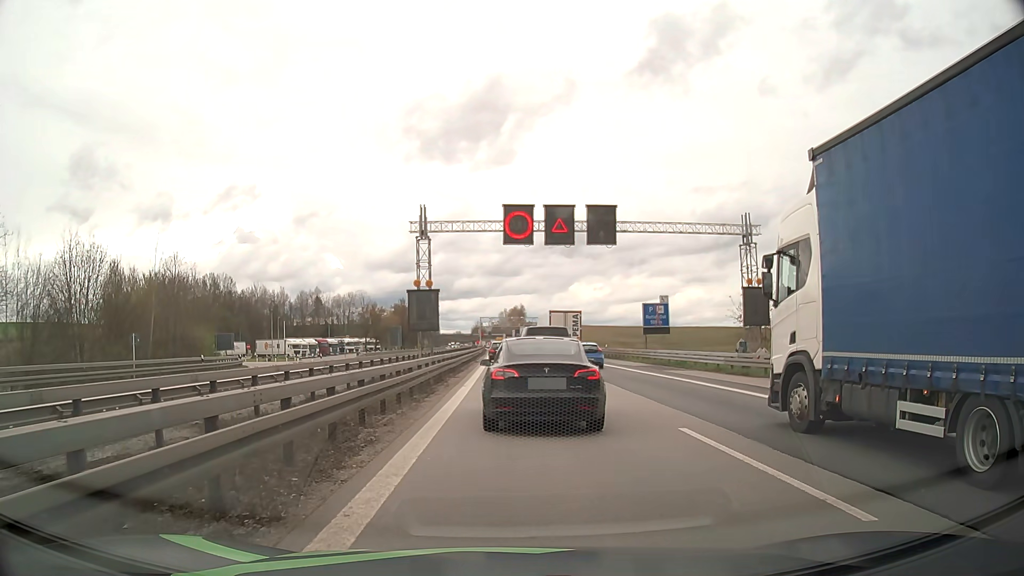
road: motorway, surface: asphalt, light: Day
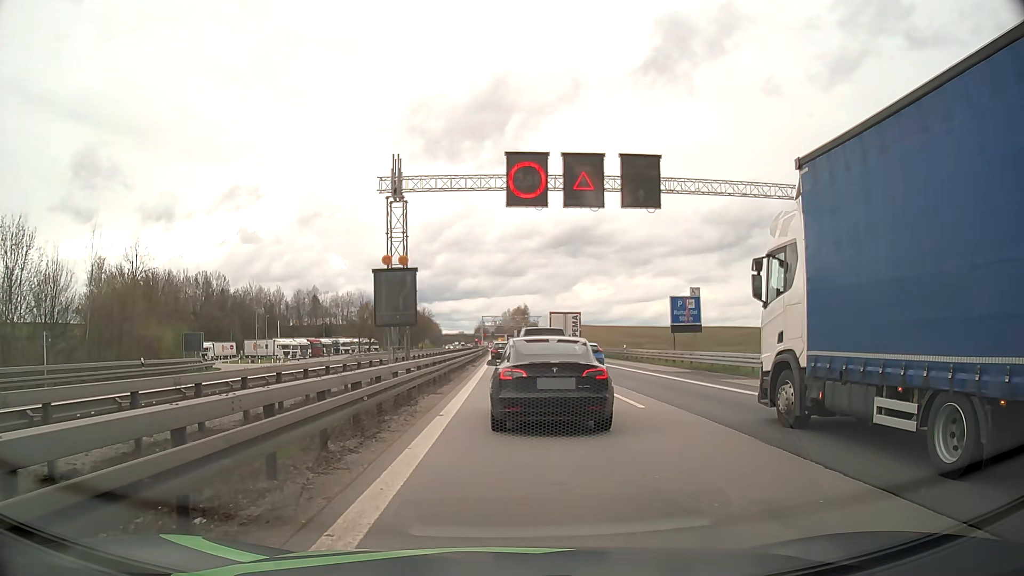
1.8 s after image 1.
(0.0, +8.7) m; 0°
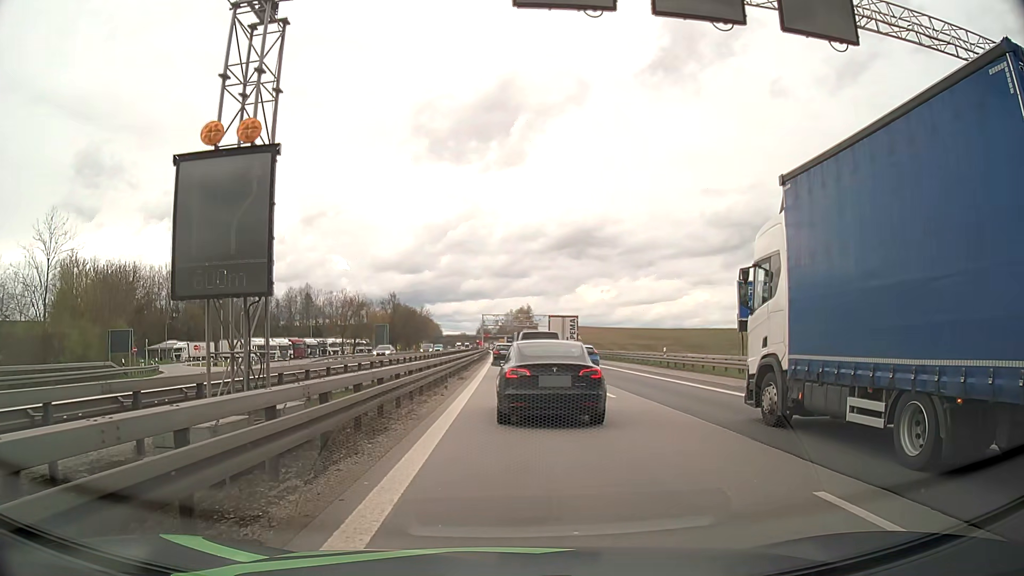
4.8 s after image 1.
(-0.1, +14.1) m; -1°
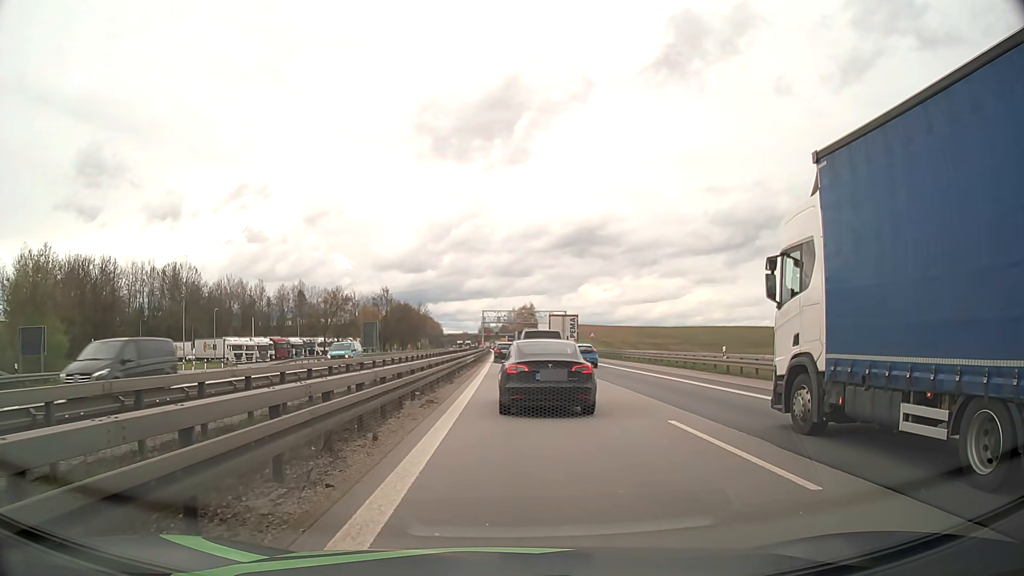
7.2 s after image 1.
(+0.1, +12.1) m; 0°
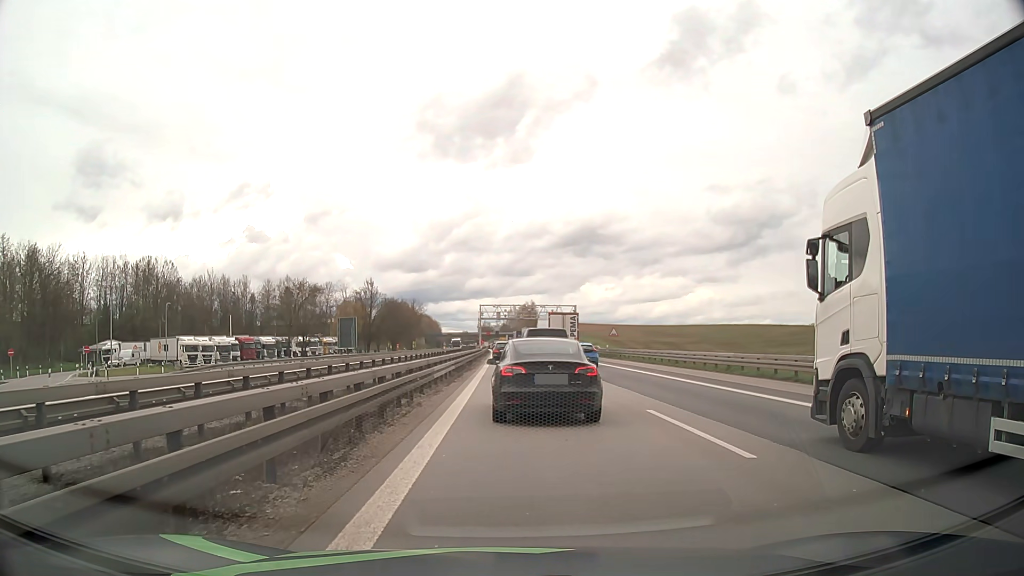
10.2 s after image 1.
(0.0, +16.3) m; 0°
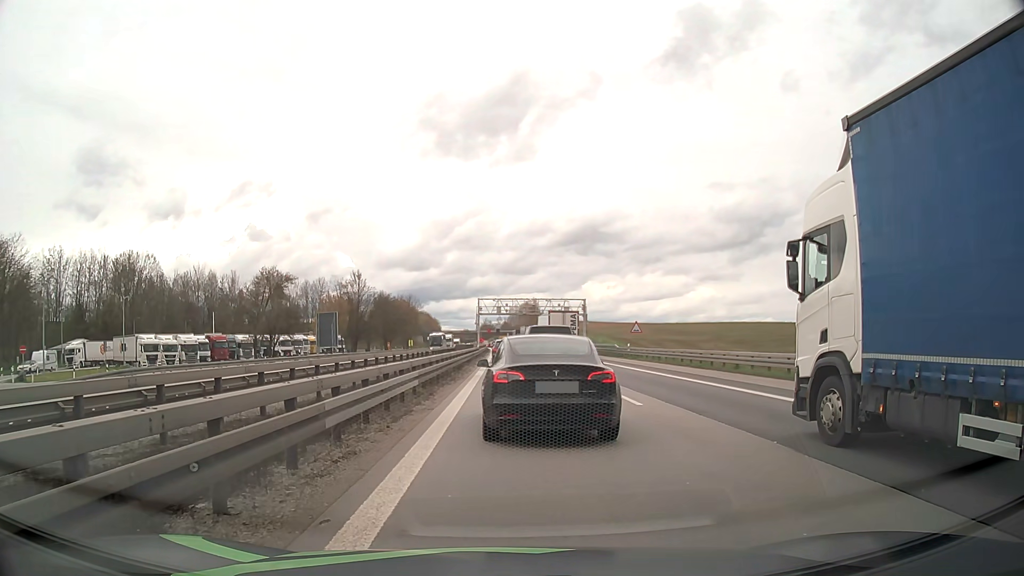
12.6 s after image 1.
(0.0, +11.2) m; 0°
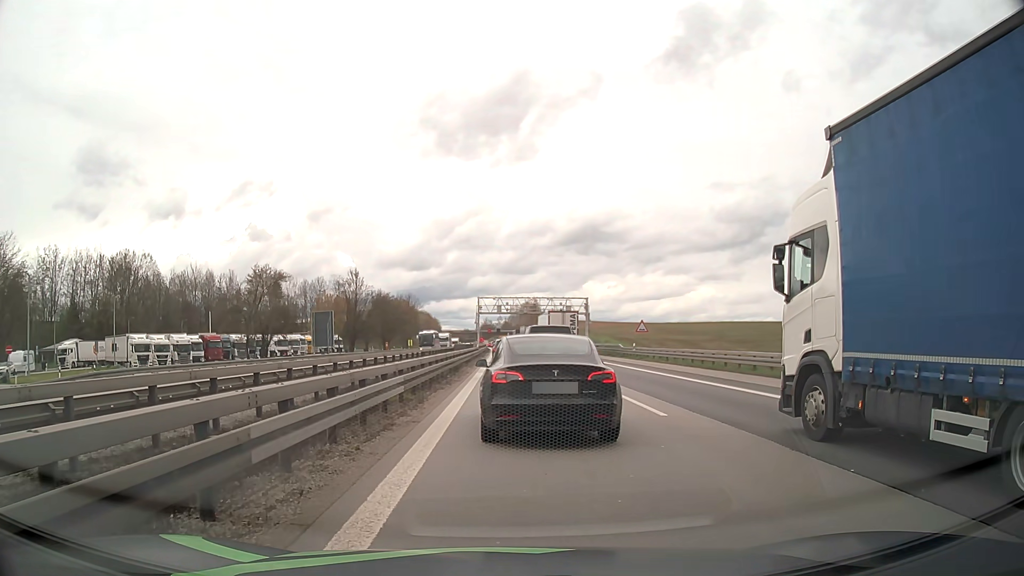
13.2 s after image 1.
(0.0, +2.2) m; -1°
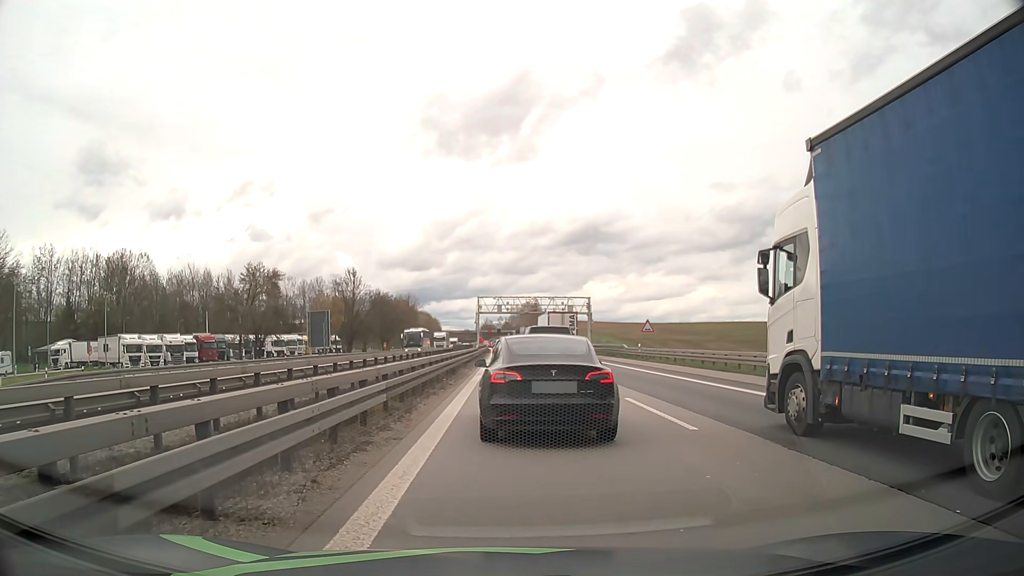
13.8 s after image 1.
(0.0, +2.0) m; +1°
